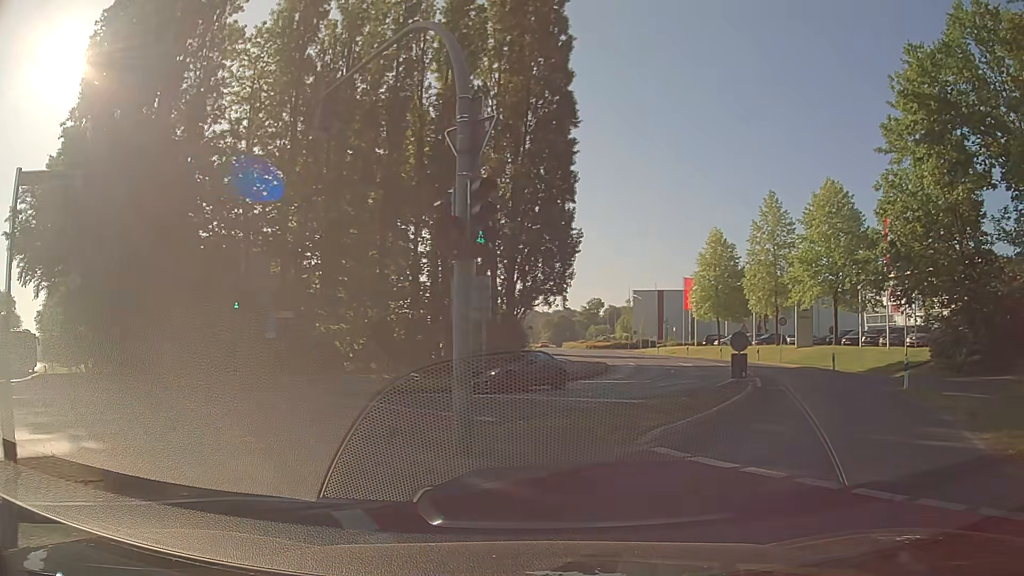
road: secondary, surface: asphalt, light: Day
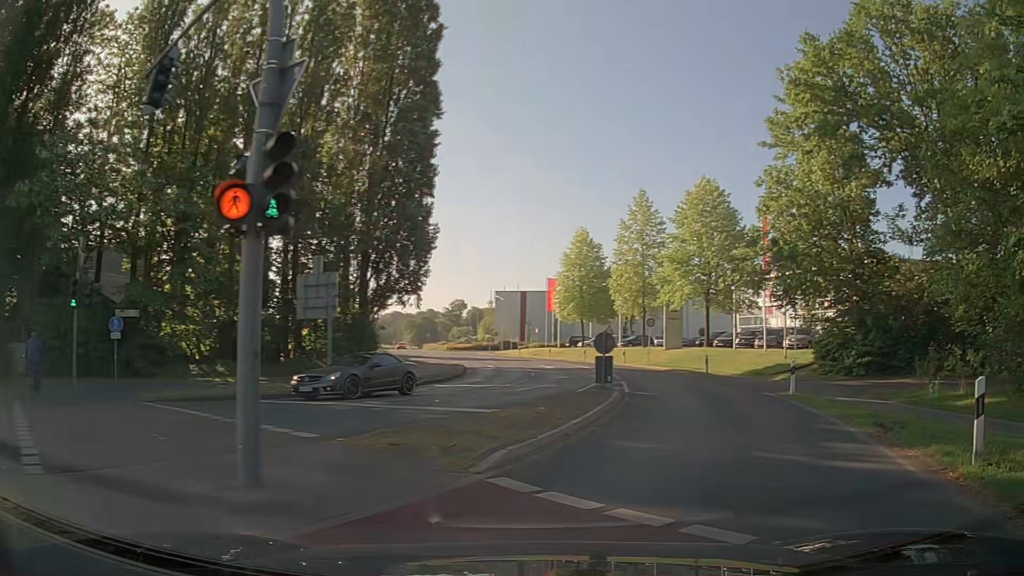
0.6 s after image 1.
(+0.2, +1.9) m; +12°
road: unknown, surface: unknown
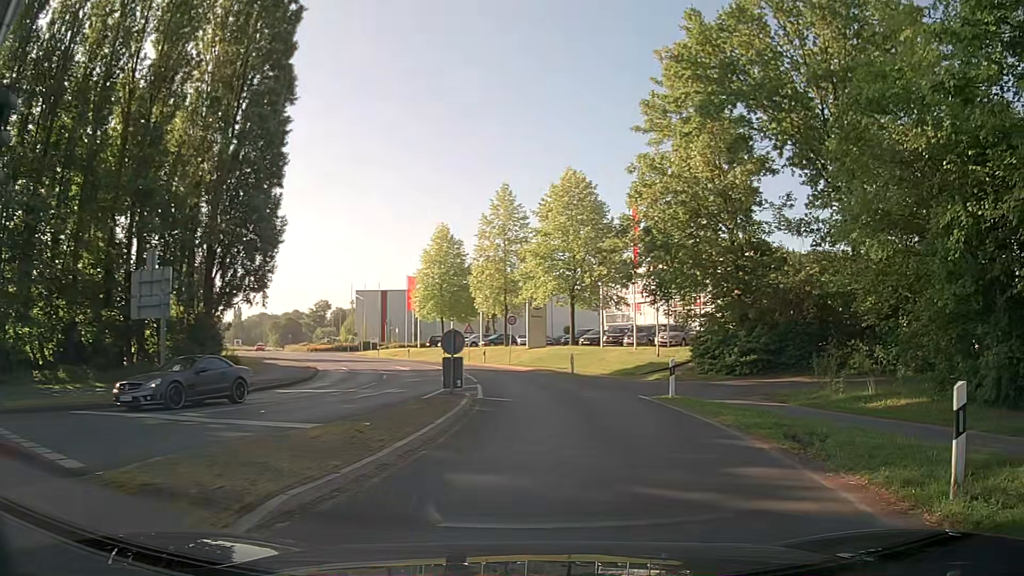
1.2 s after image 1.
(+0.3, +2.5) m; +12°
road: secondary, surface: asphalt
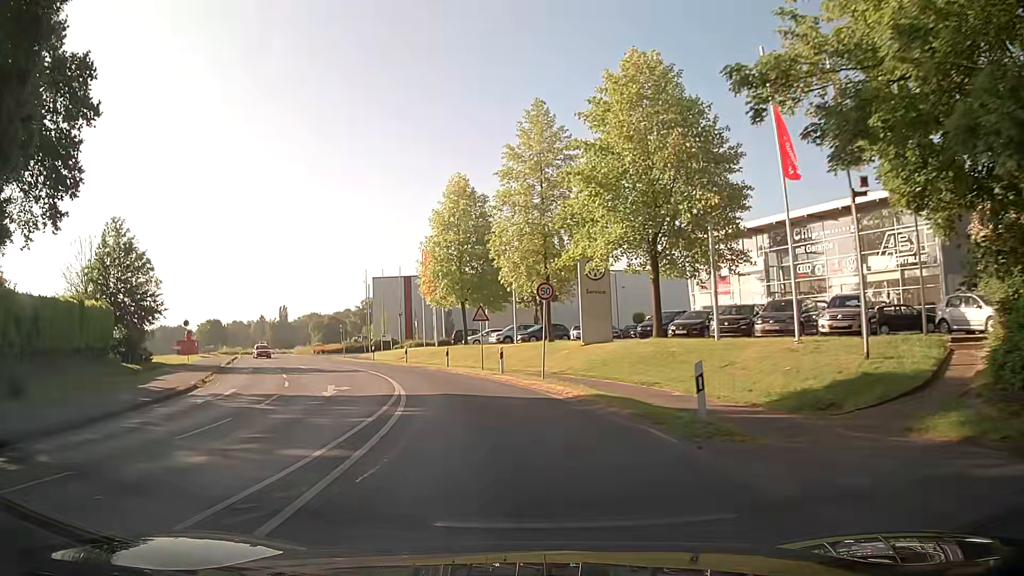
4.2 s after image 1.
(+0.9, +21.6) m; -4°
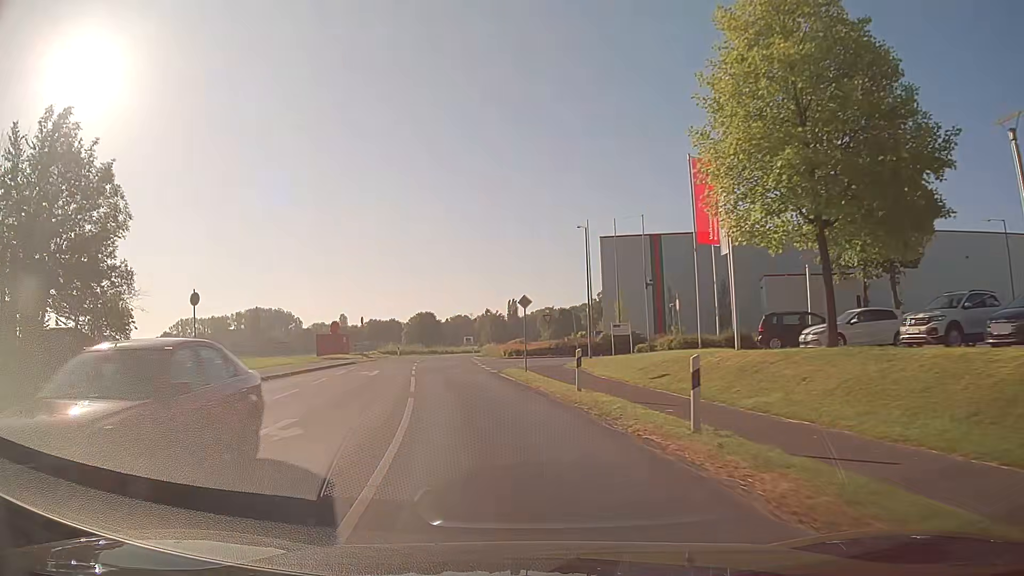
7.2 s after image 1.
(-6.2, +32.3) m; -21°
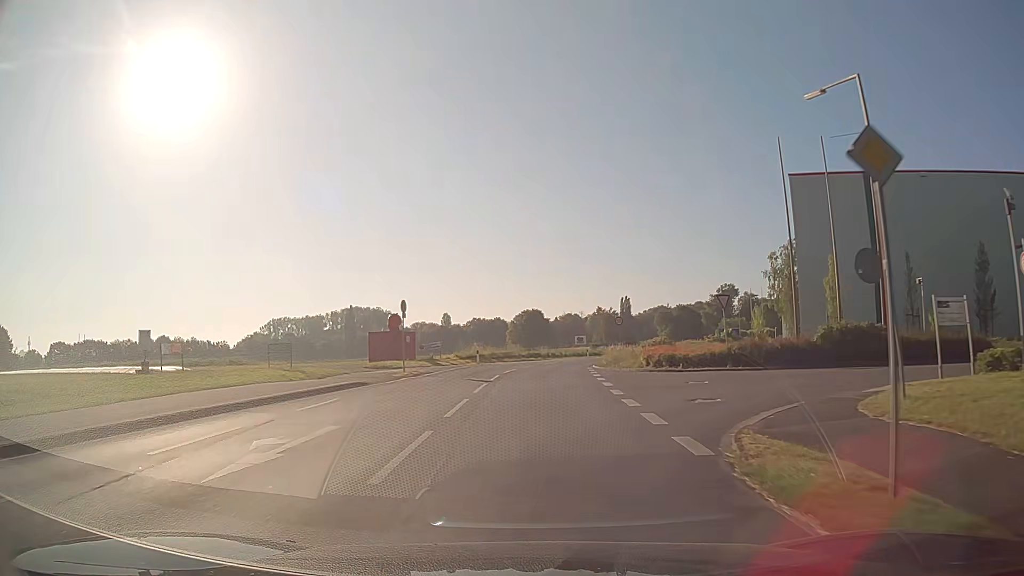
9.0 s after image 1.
(-2.0, +21.7) m; -10°
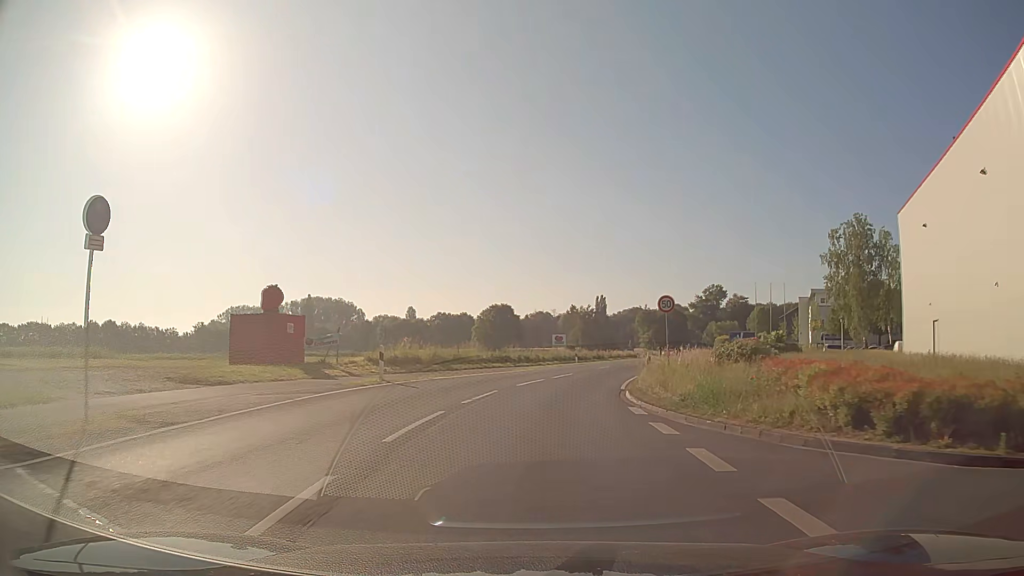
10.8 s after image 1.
(+0.2, +22.2) m; +2°
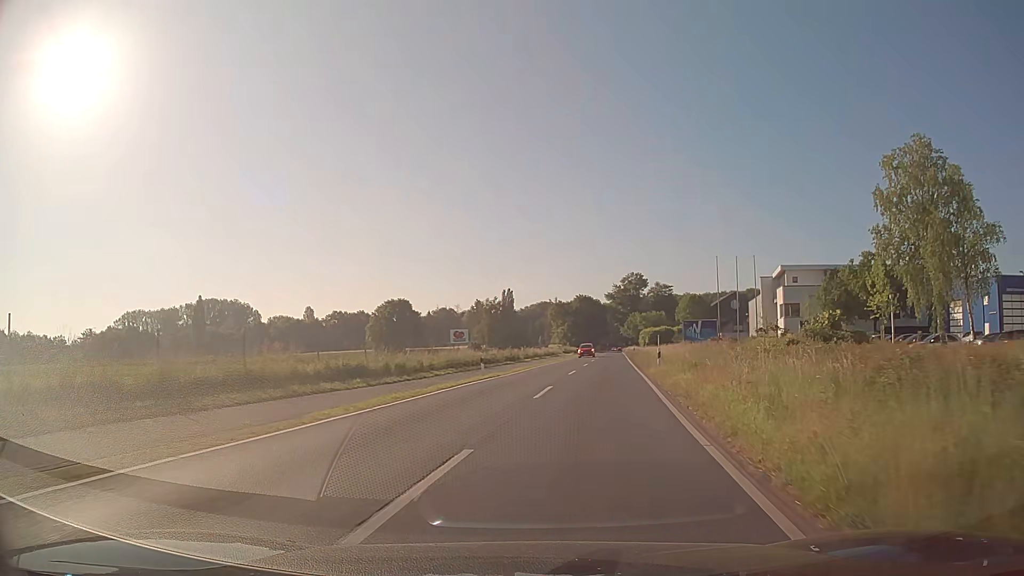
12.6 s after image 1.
(+1.4, +22.5) m; +7°
(+1, +10) (+2, +20) (+4, +30) (+5, +40) (+7, +50) (+8, +59) (+9, +69) (+11, +79) (+12, +89) (+14, +99) m
